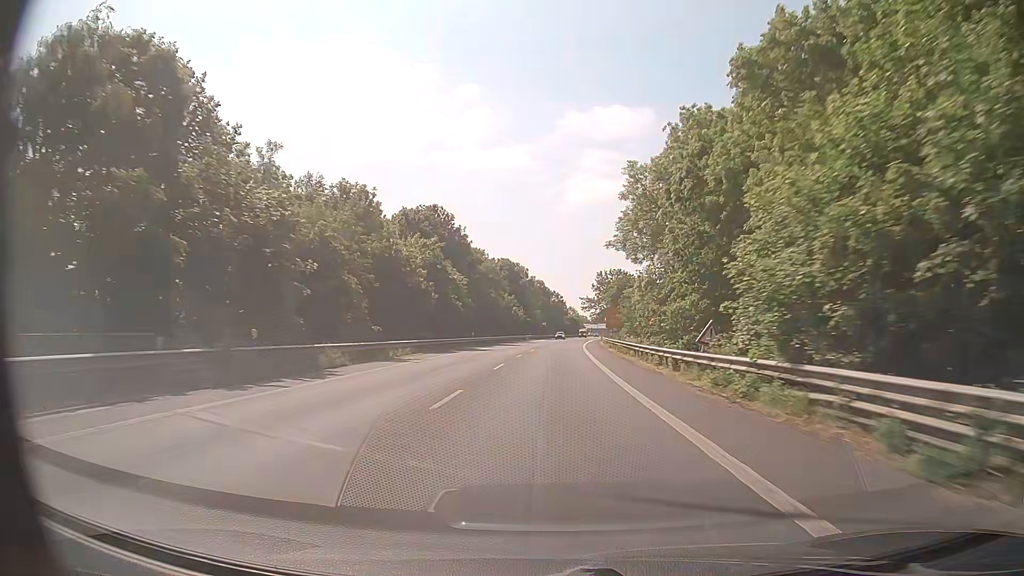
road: primary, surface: asphalt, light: Day
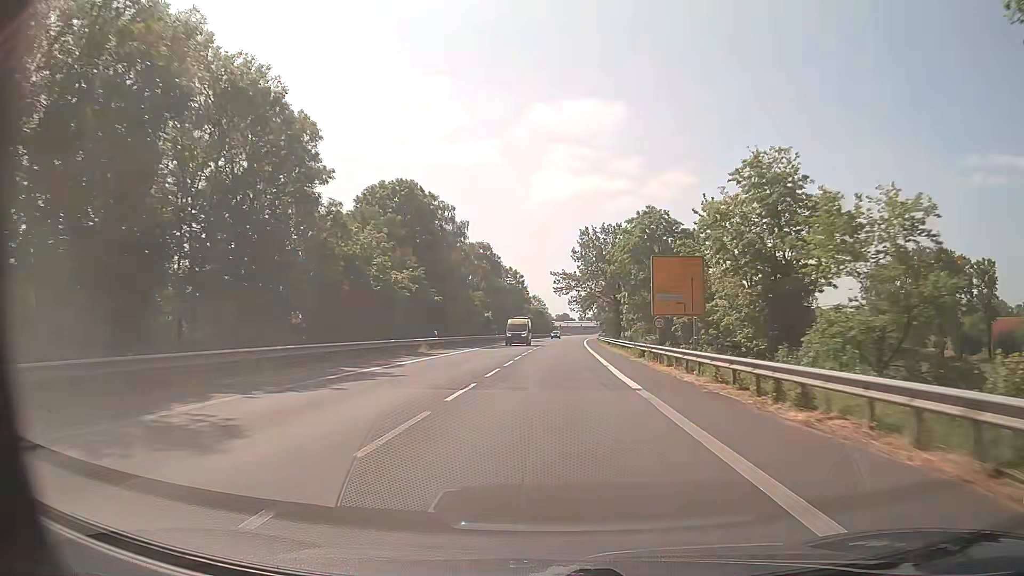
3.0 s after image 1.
(+1.8, +71.4) m; +3°
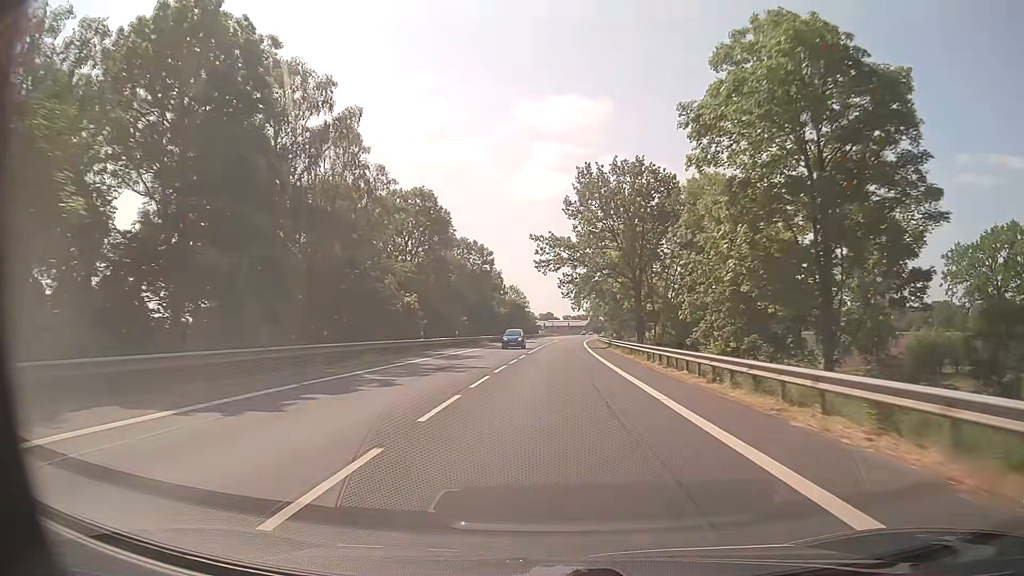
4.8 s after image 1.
(+0.8, +39.7) m; +2°
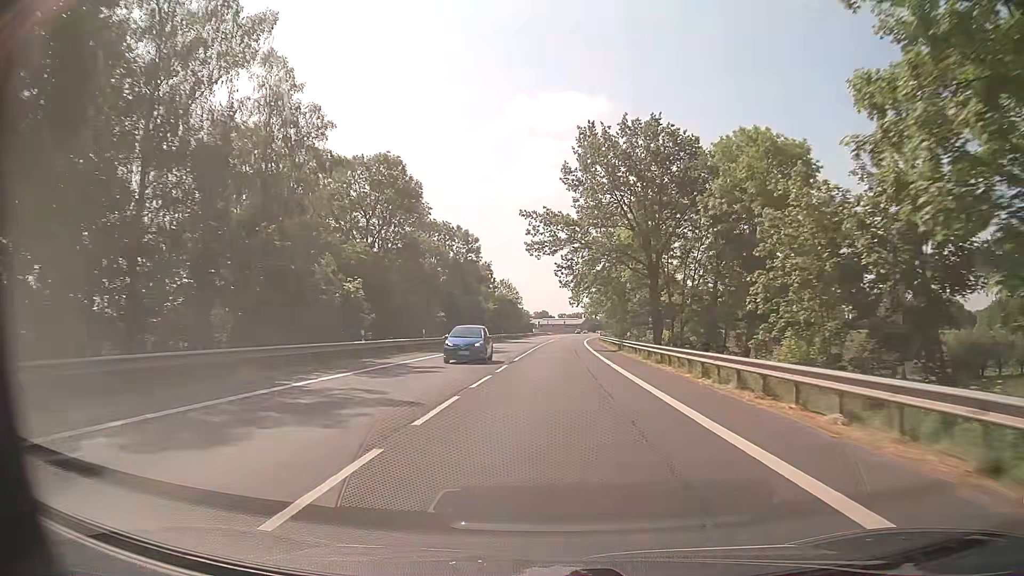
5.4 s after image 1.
(0.0, +12.5) m; 0°
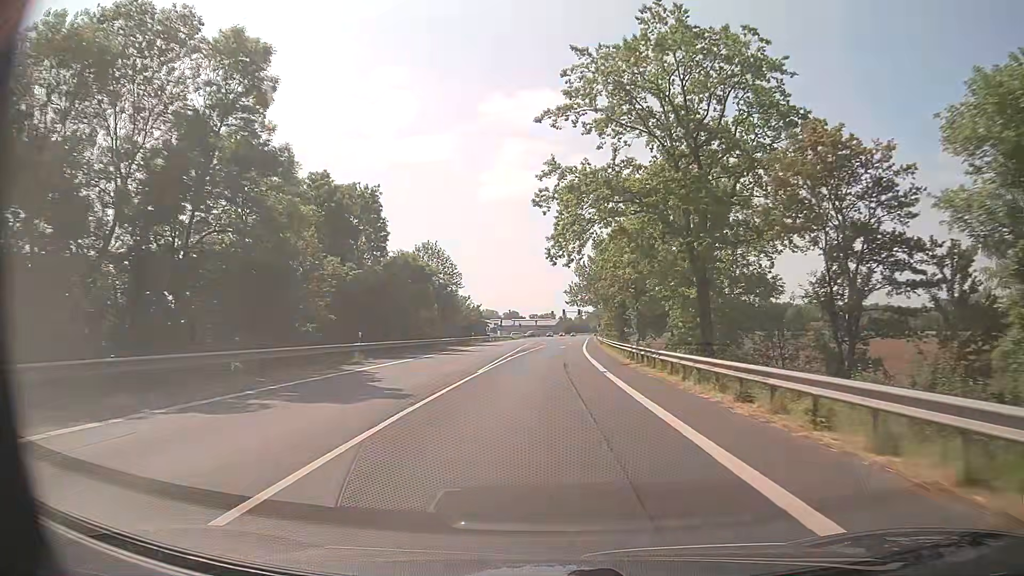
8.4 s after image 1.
(+1.4, +58.4) m; +3°
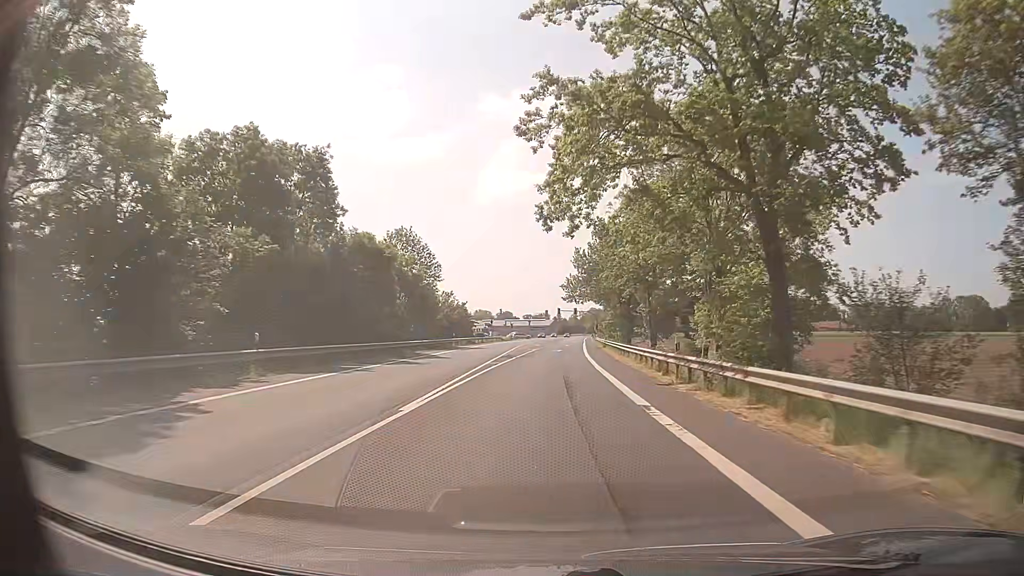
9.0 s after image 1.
(0.0, +11.2) m; 0°
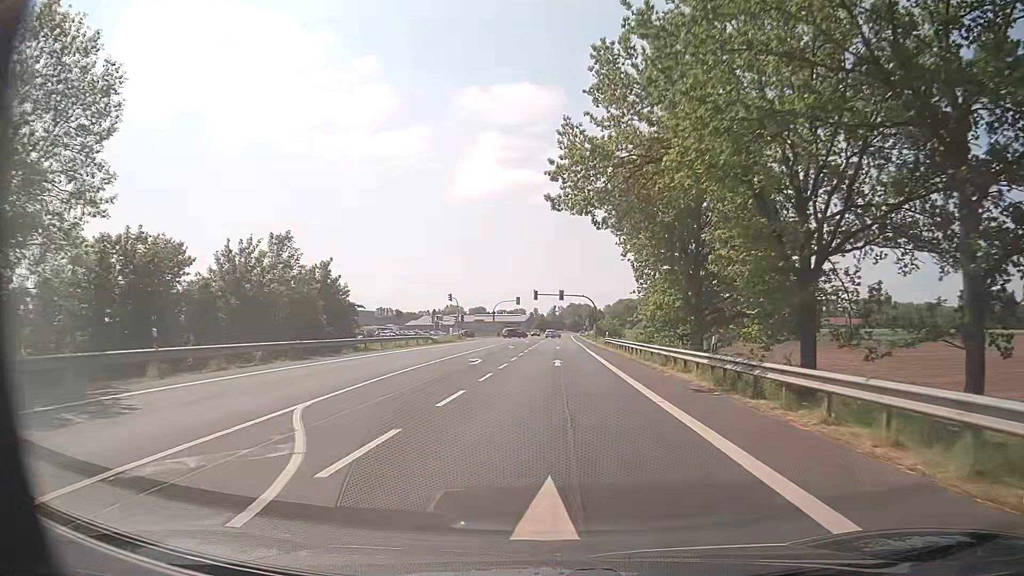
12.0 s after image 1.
(+0.8, +50.6) m; +2°
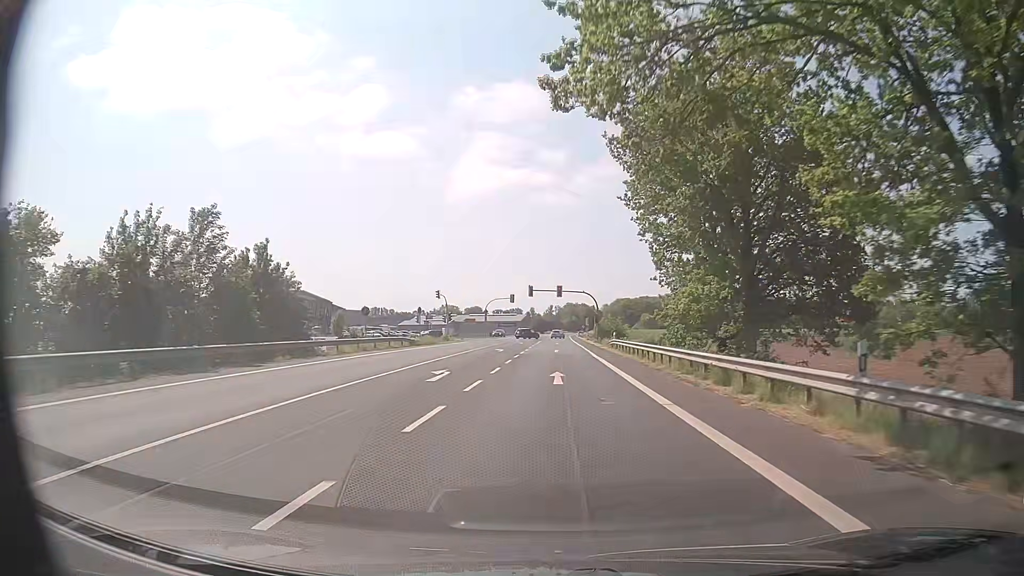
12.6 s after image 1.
(0.0, +9.0) m; 0°
(0, +10) (0, +20) (0, +30) (+1, +40) (+1, +50) (+1, +60) (+1, +70) (+1, +80) (+2, +90) (+2, +100) m
